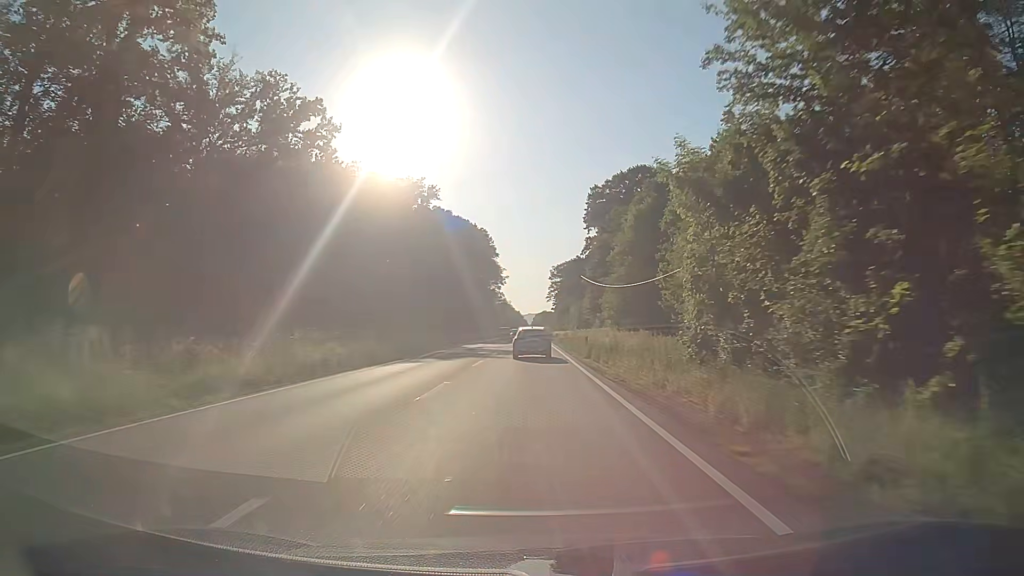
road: primary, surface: asphalt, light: Day
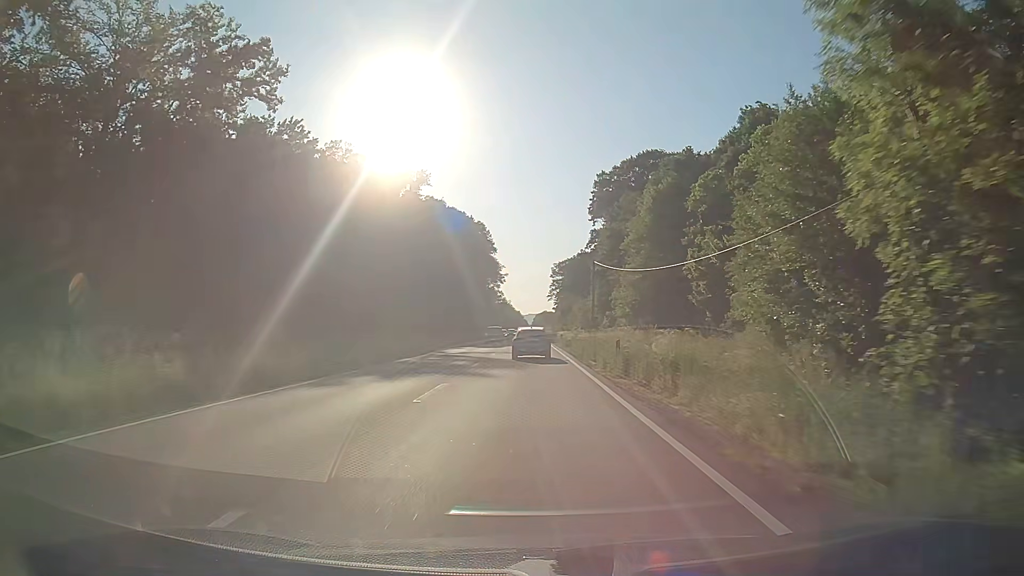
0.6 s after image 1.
(0.0, +12.4) m; 0°
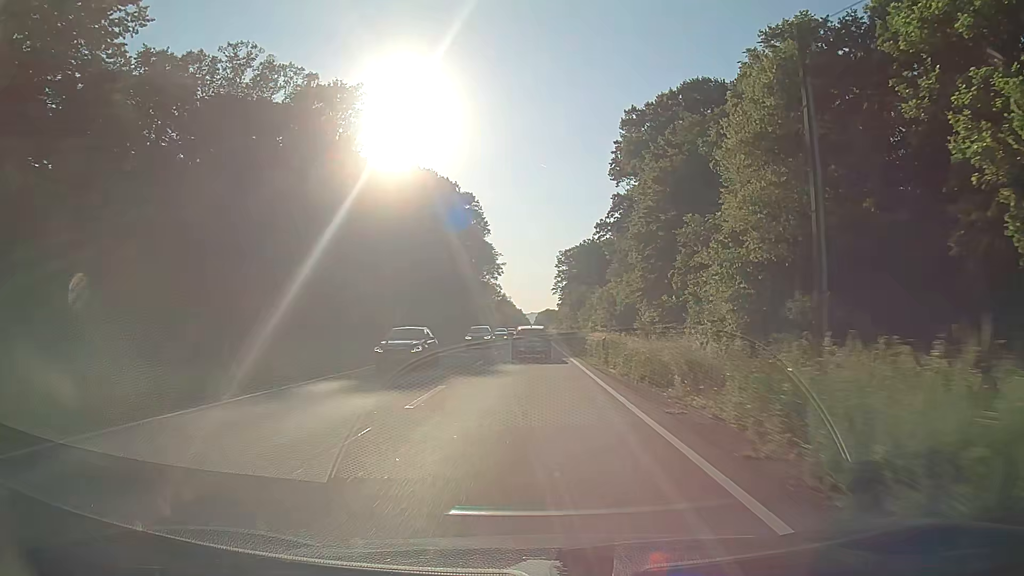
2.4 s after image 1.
(+0.1, +37.0) m; 0°
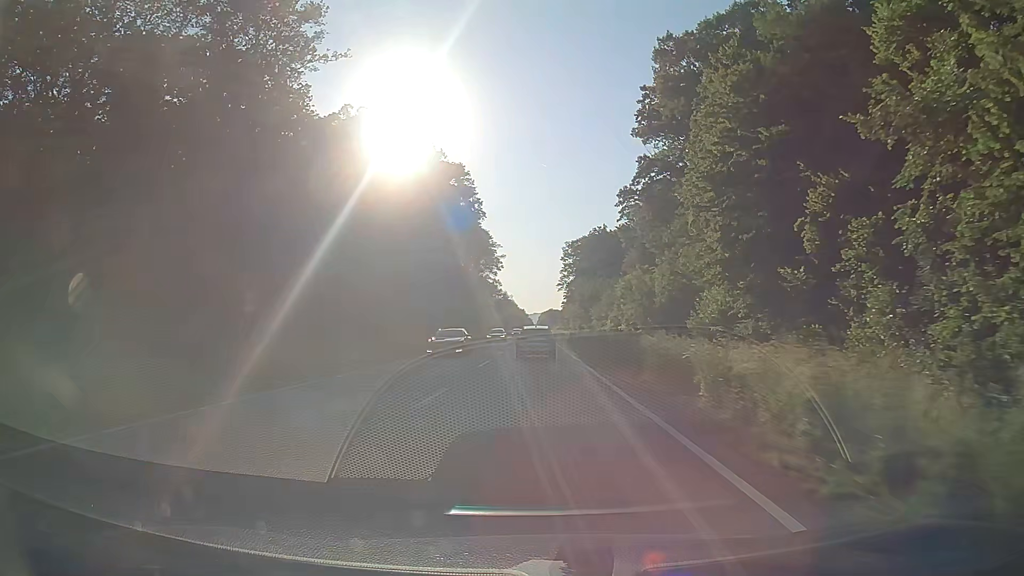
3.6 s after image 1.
(0.0, +24.2) m; 0°
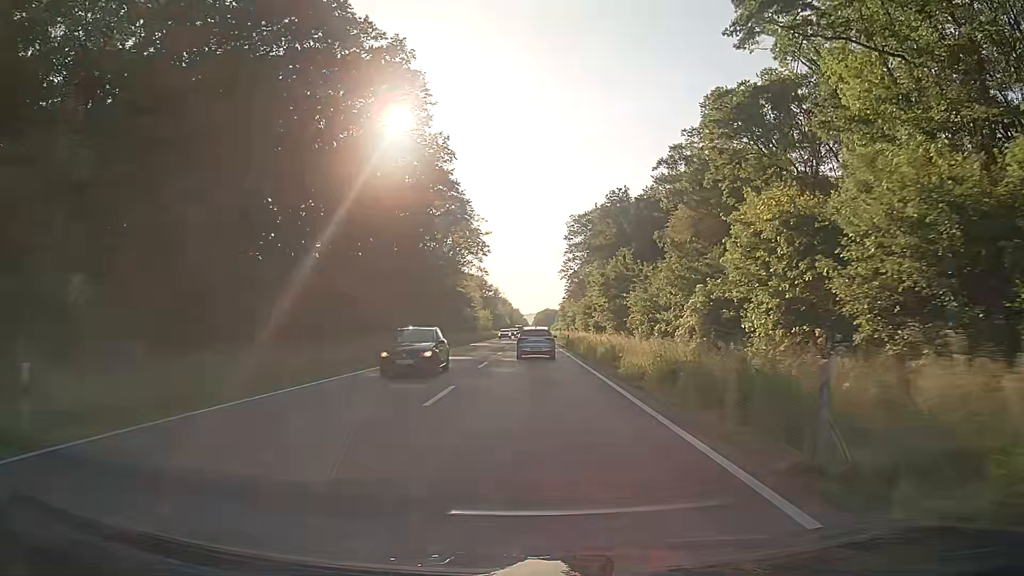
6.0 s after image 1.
(+0.2, +47.5) m; +1°
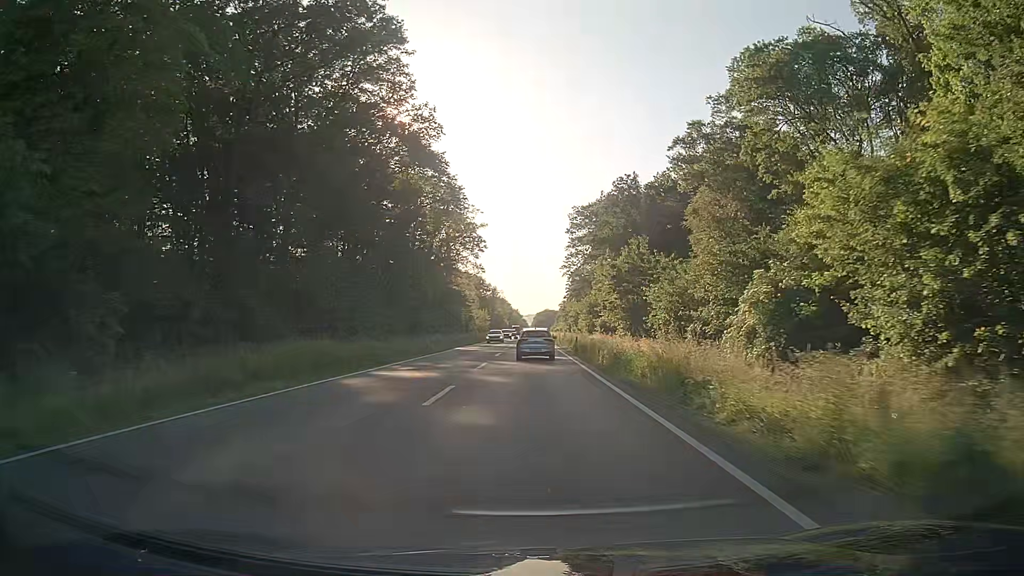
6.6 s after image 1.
(0.0, +11.9) m; 0°
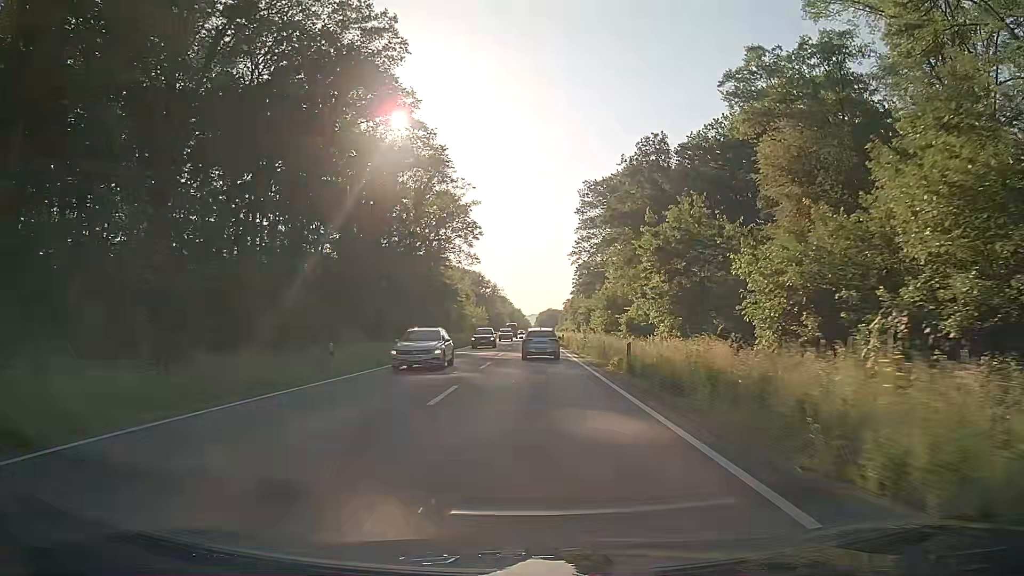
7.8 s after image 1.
(-0.1, +24.0) m; +1°
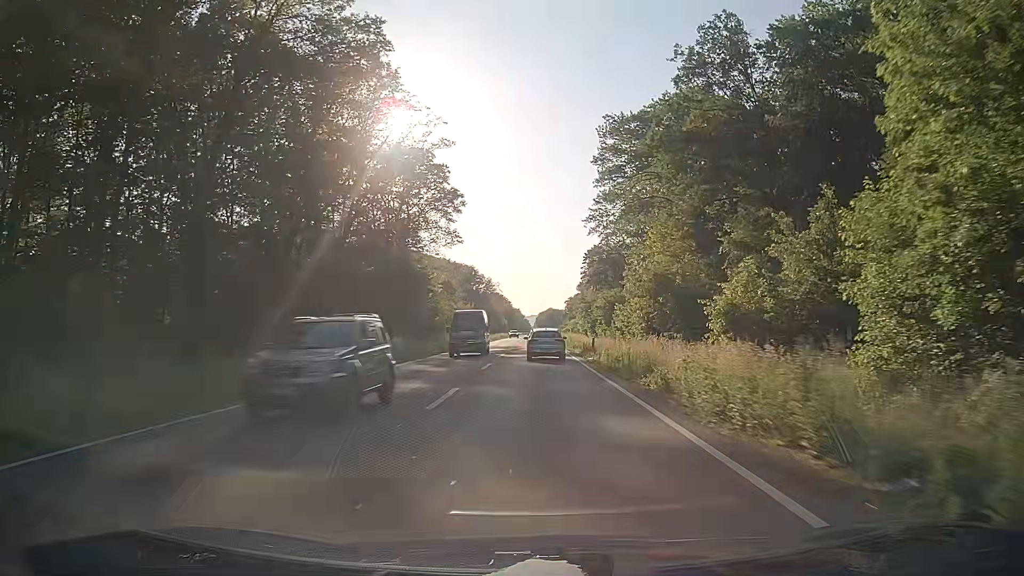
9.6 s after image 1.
(-0.6, +36.7) m; -1°
(0, +10) (0, +20) (0, +30) (0, +40) (0, +50) (0, +60) (0, +70) (0, +80) (0, +90) (0, +100) m
